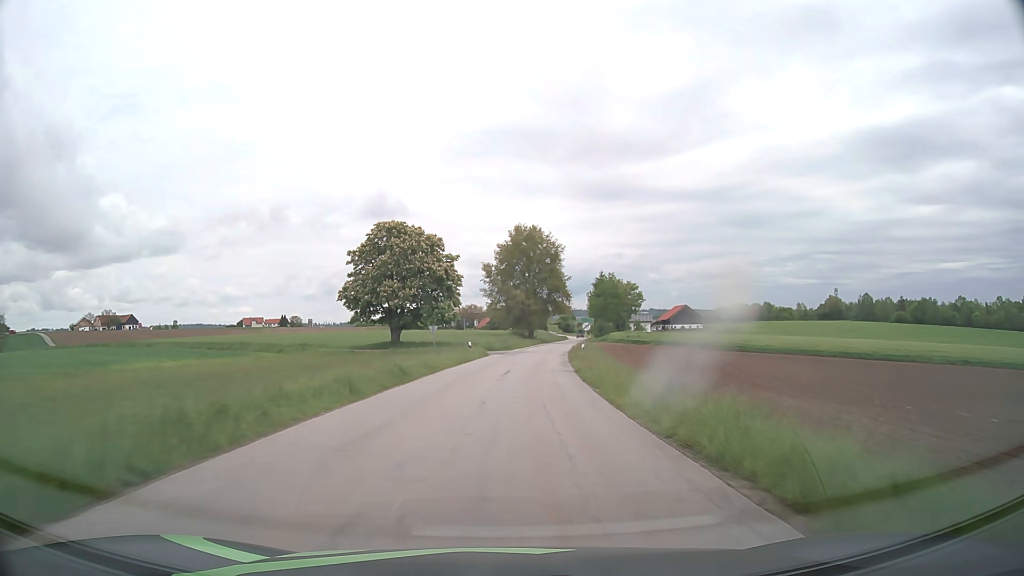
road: tertiary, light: Day
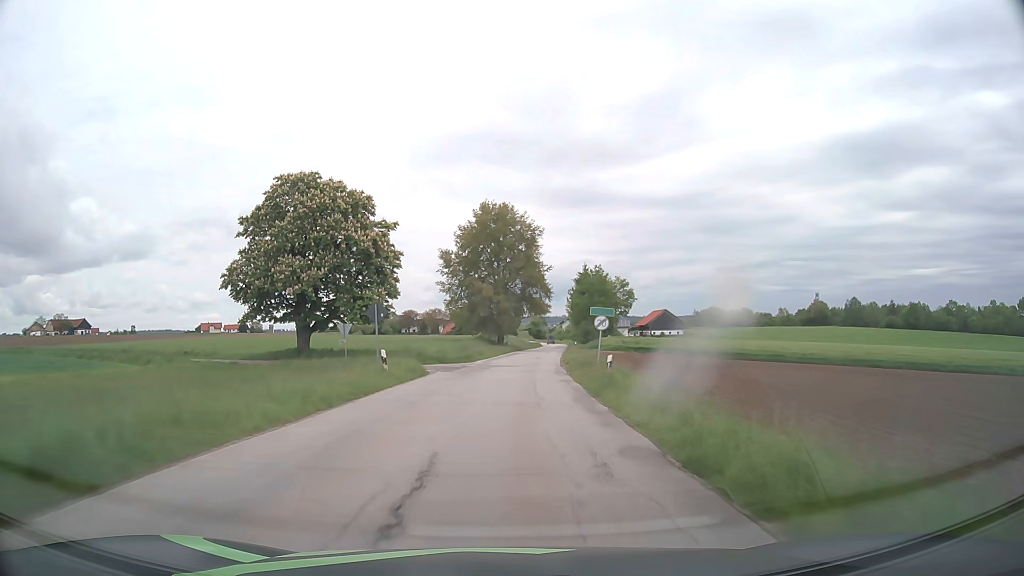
(+0.5, +21.4) m; +3°
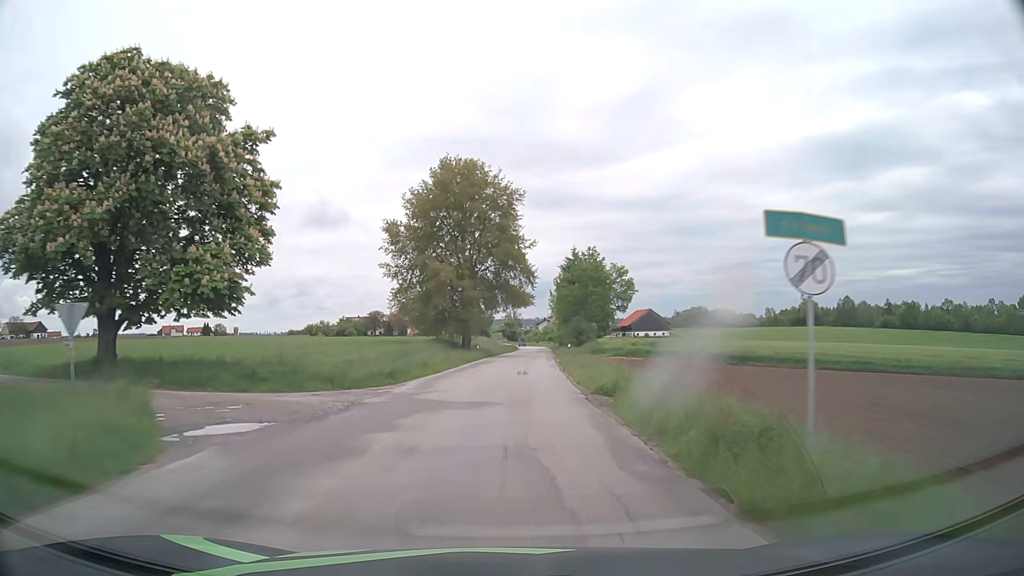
(+0.5, +21.4) m; +2°
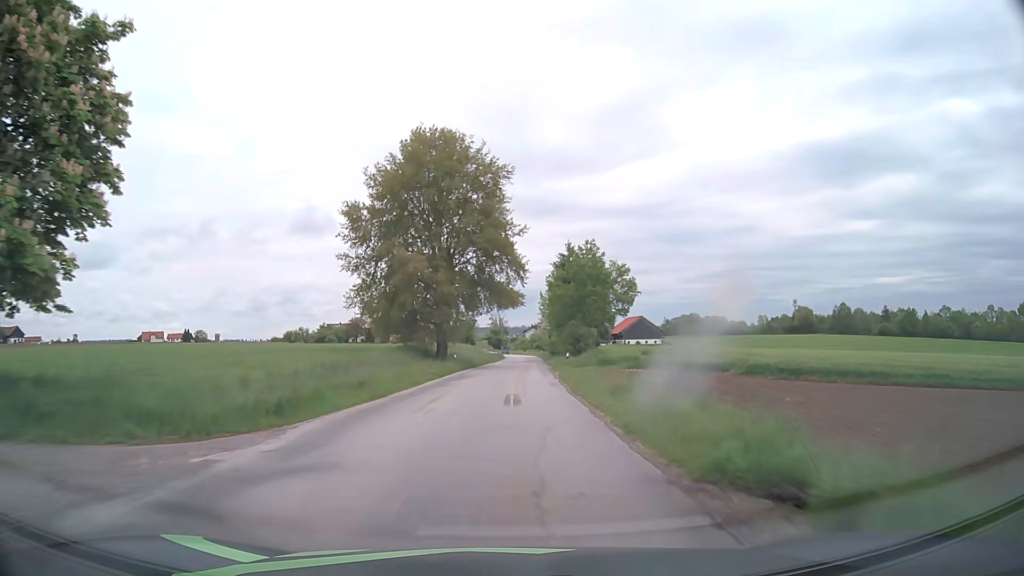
(+0.1, +10.7) m; +1°
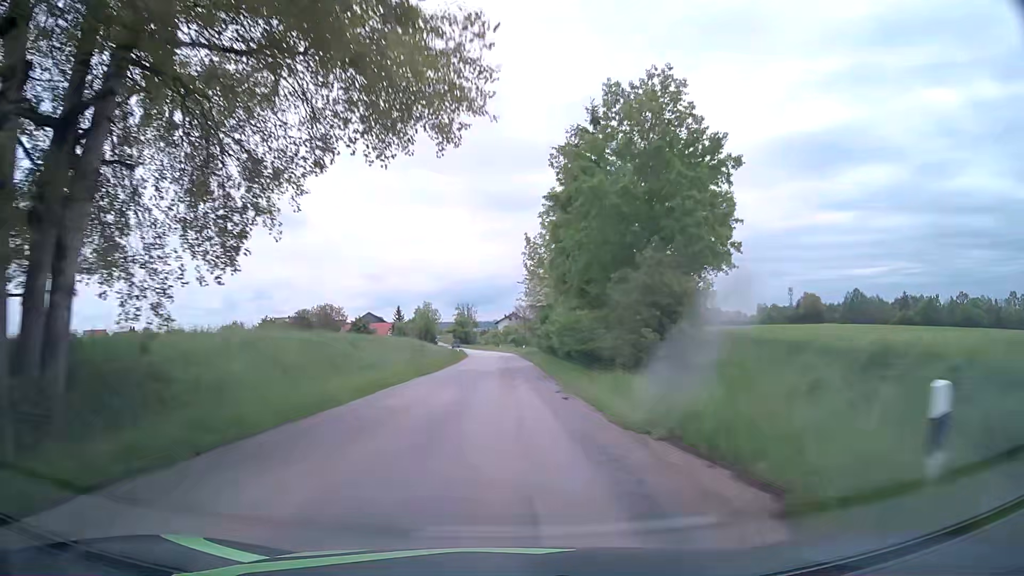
(+1.4, +42.7) m; +3°
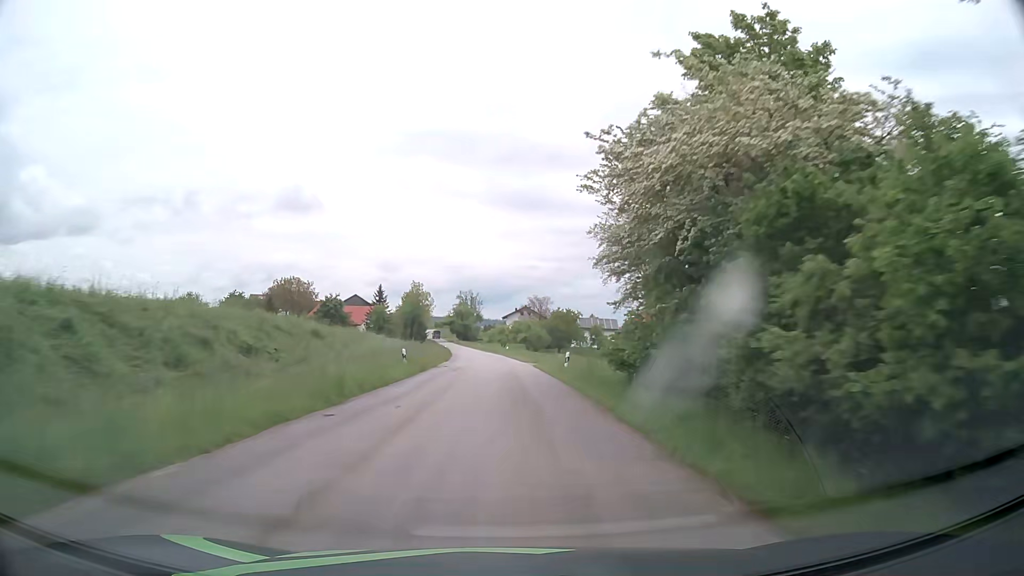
(-0.7, +42.9) m; -1°
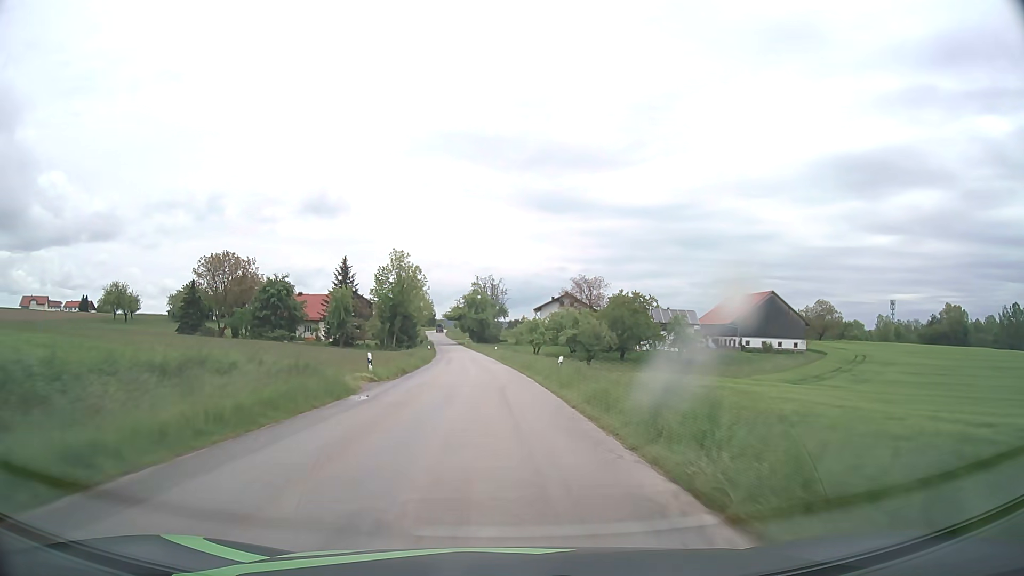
(-0.5, +53.8) m; -2°
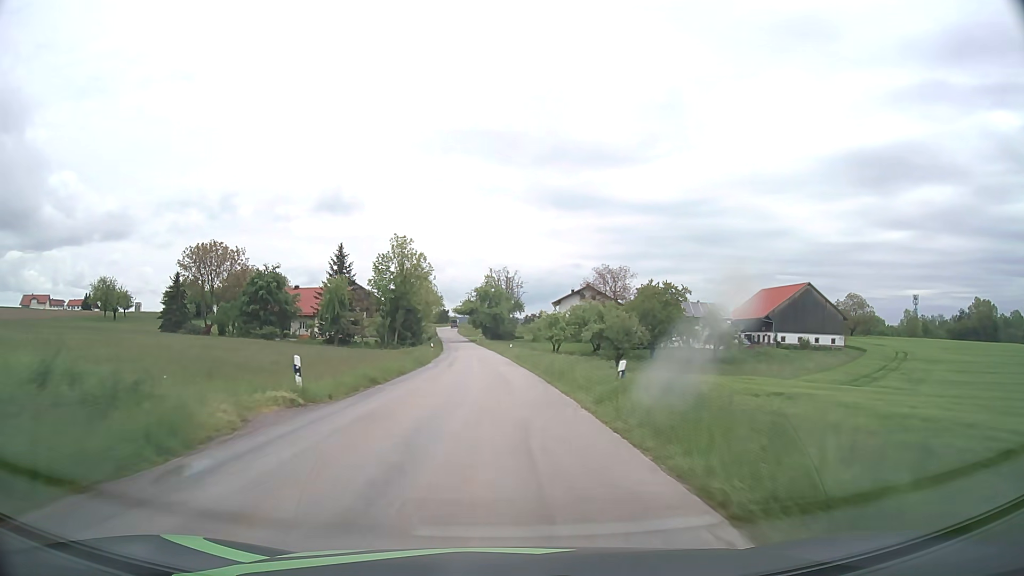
(-0.2, +10.8) m; -2°
(0, +10) (0, +20) (-1, +30) (-1, +40) (-2, +50) (-2, +60) (-3, +70) (-4, +80) (-5, +90) (-6, +100) m
